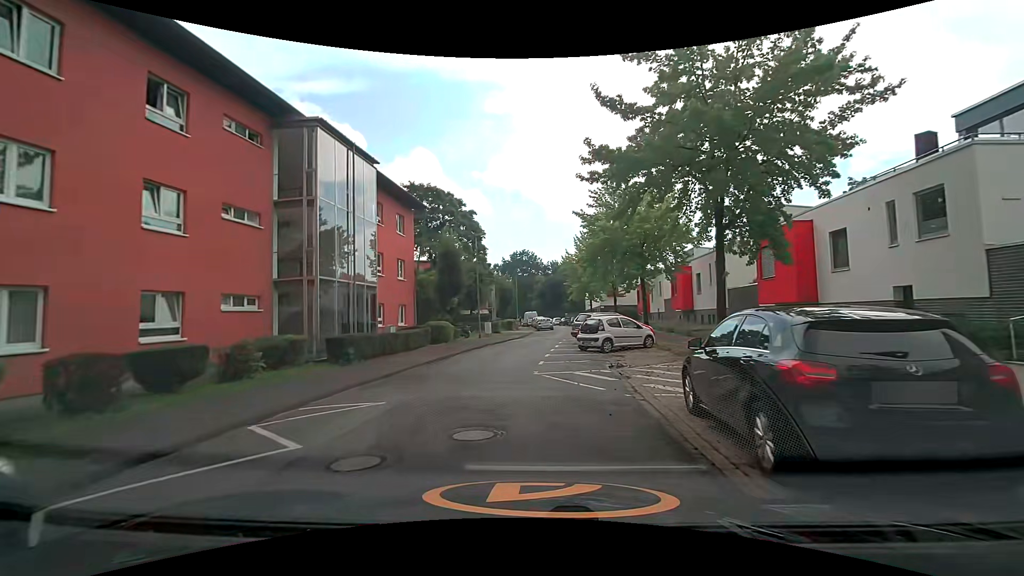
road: residential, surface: asphalt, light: Day
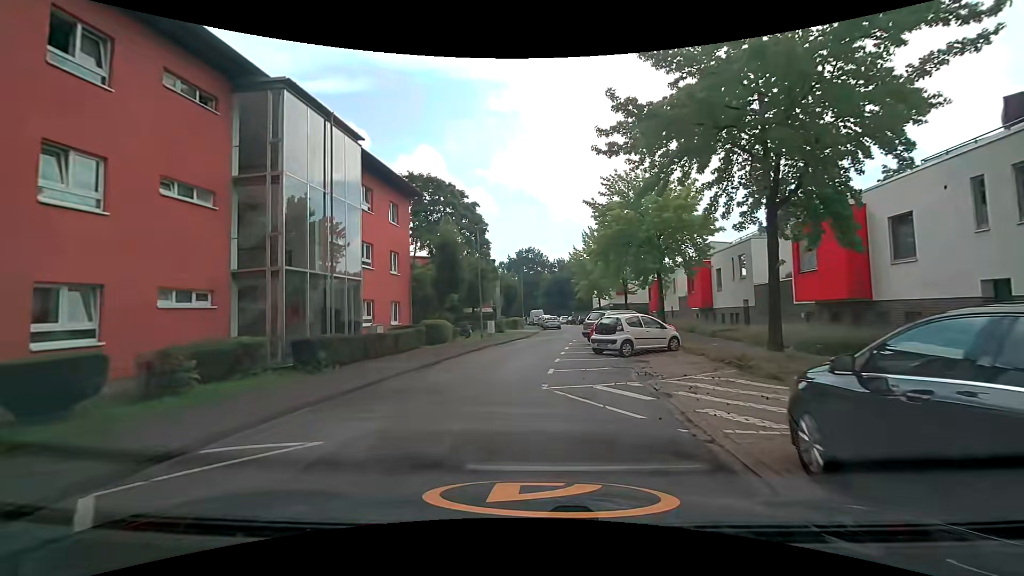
(0.0, +2.8) m; -1°
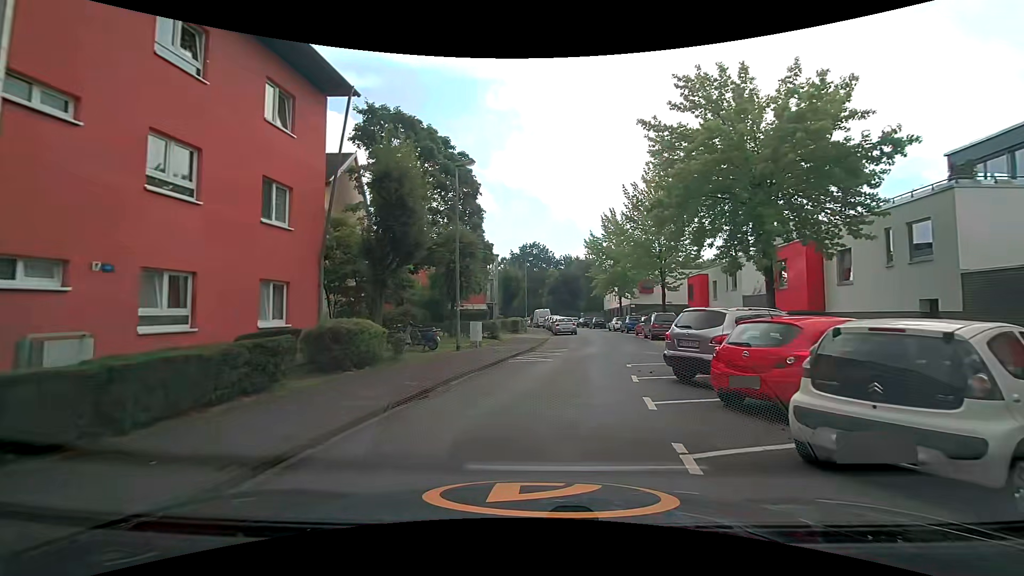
(-0.2, +13.6) m; +1°
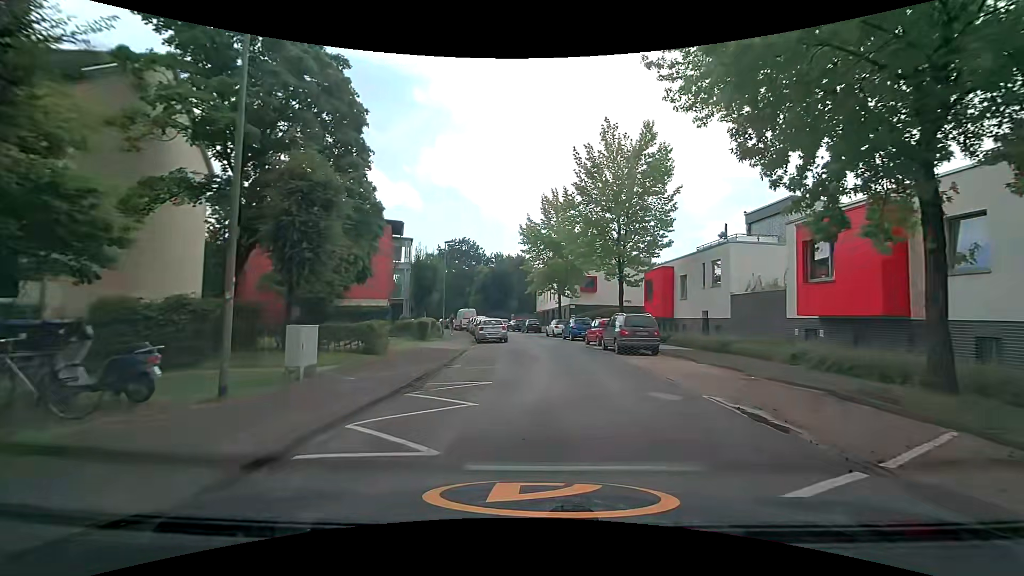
(+0.5, +11.2) m; +7°
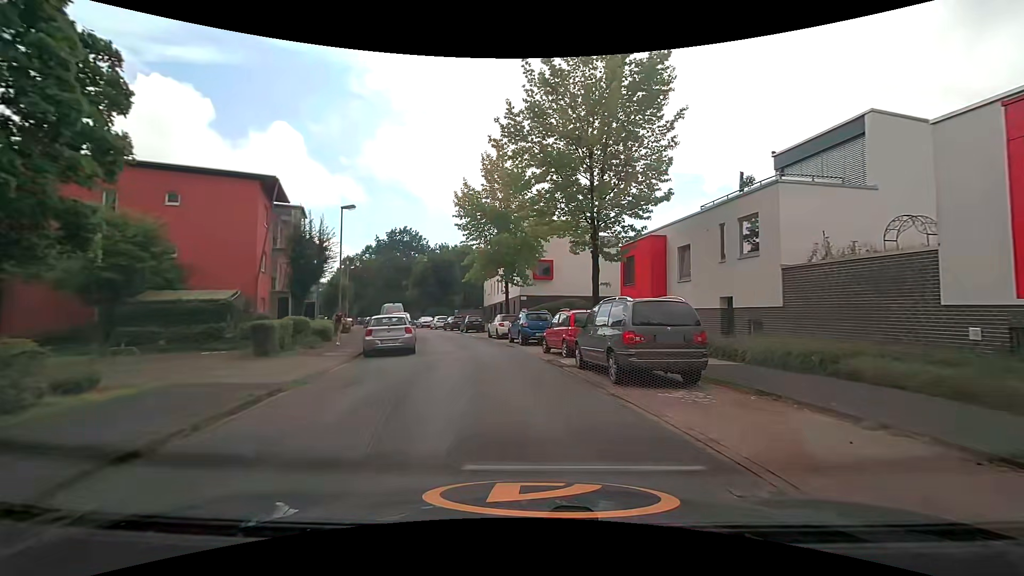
(+1.0, +11.5) m; +6°
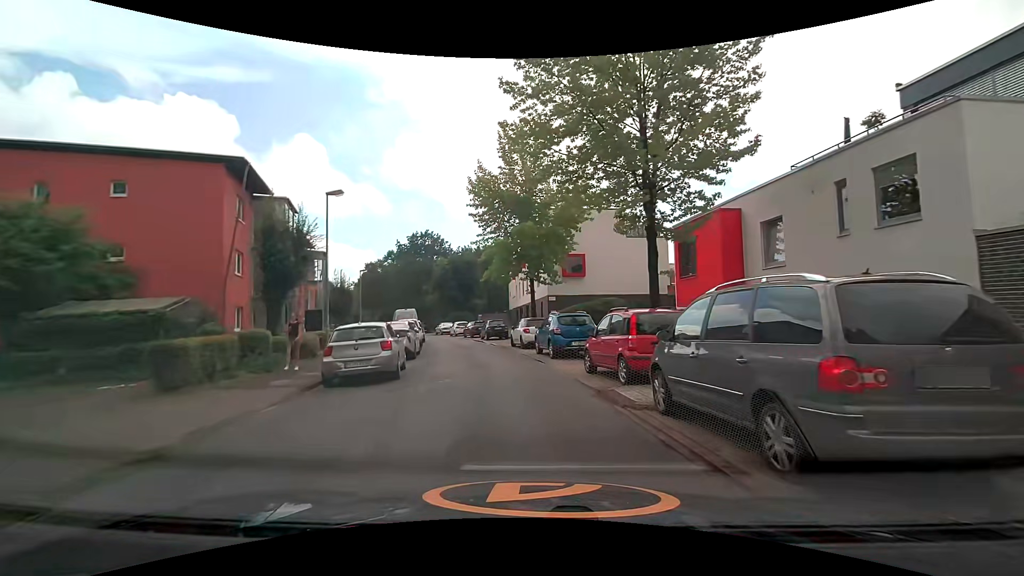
(-0.1, +5.7) m; -3°
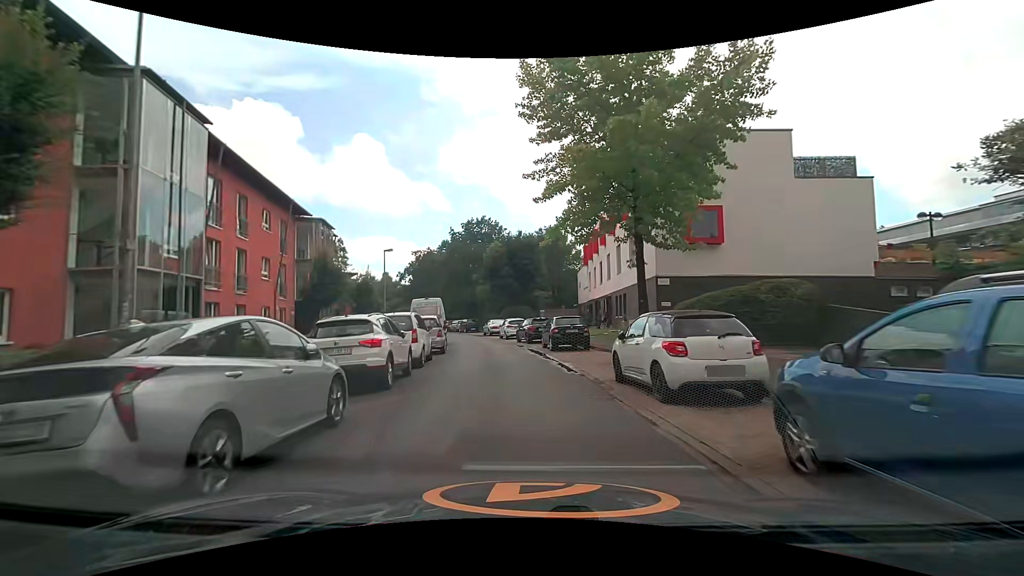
(-1.3, +15.6) m; -9°
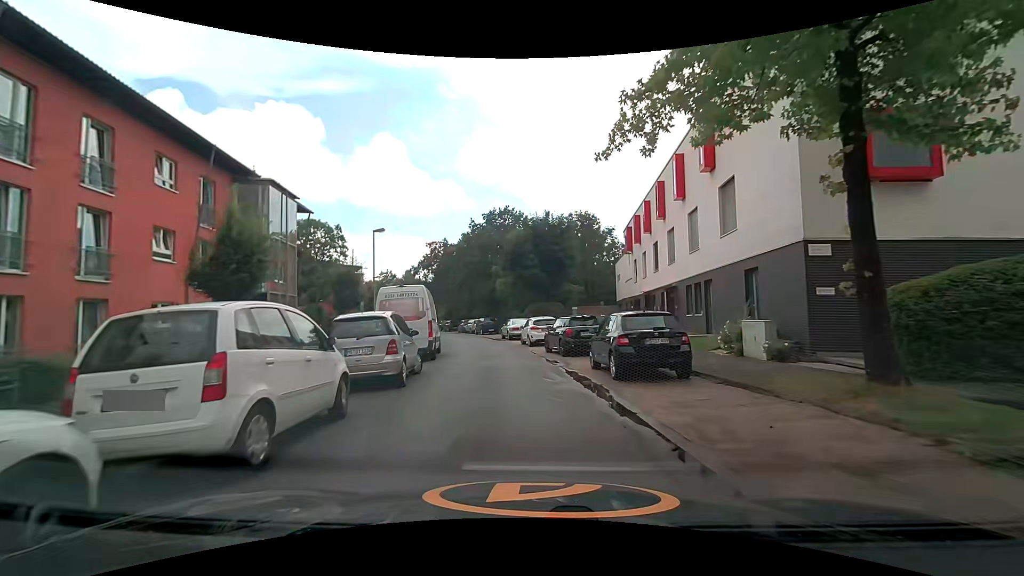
(0.0, +10.2) m; -1°
